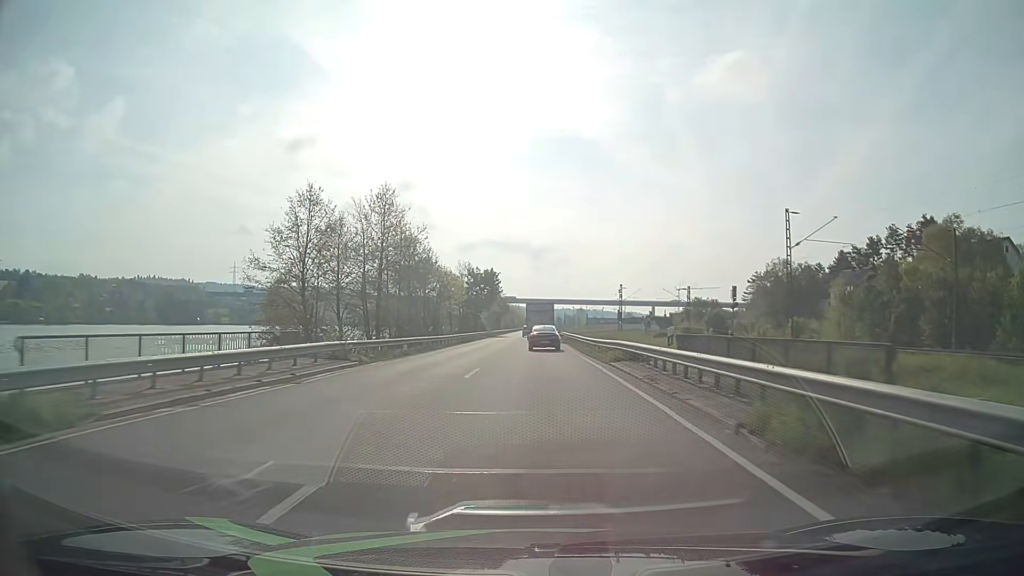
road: primary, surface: asphalt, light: Day
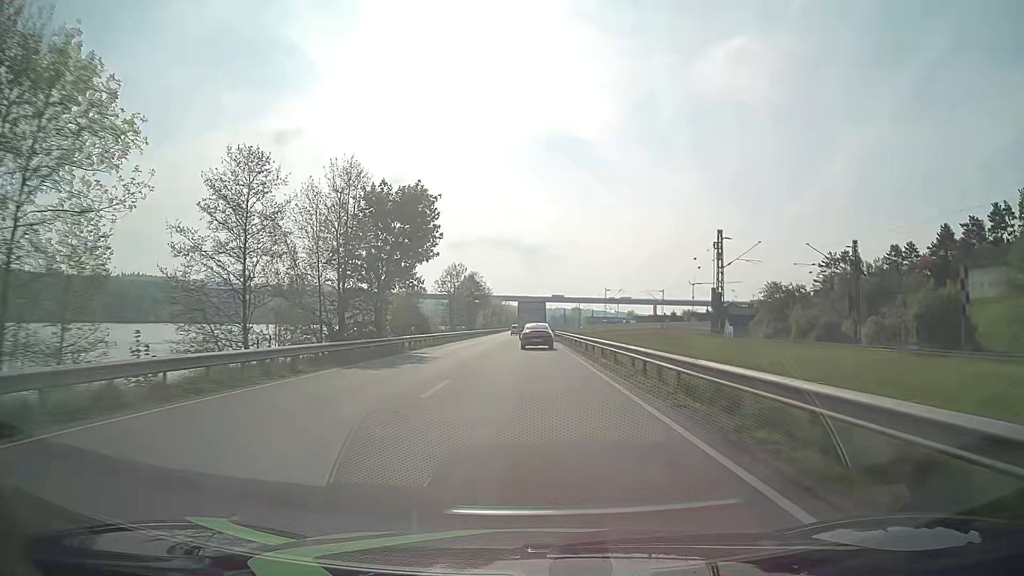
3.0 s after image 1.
(+0.6, +65.6) m; +1°
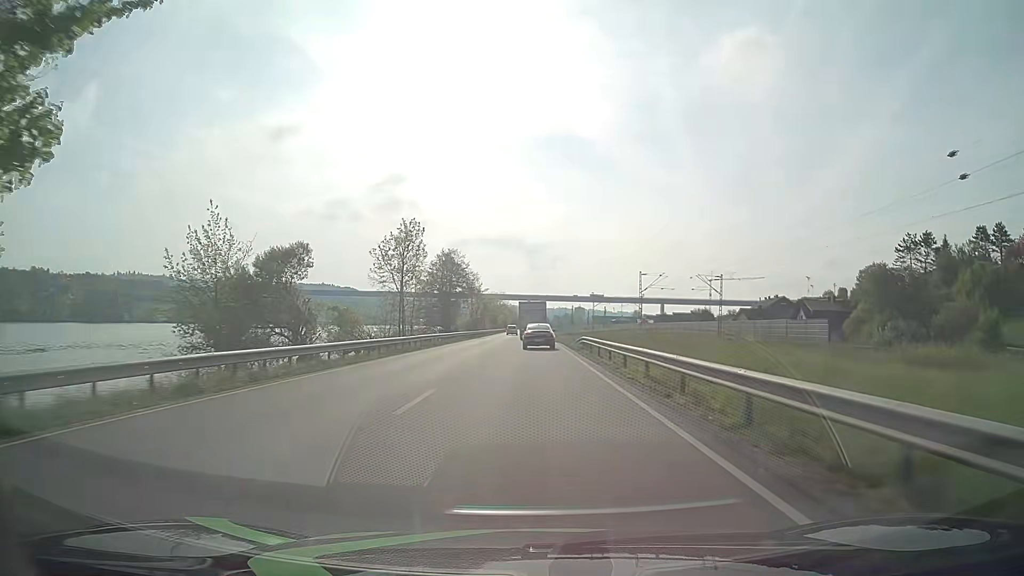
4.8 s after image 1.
(-0.2, +38.7) m; 0°
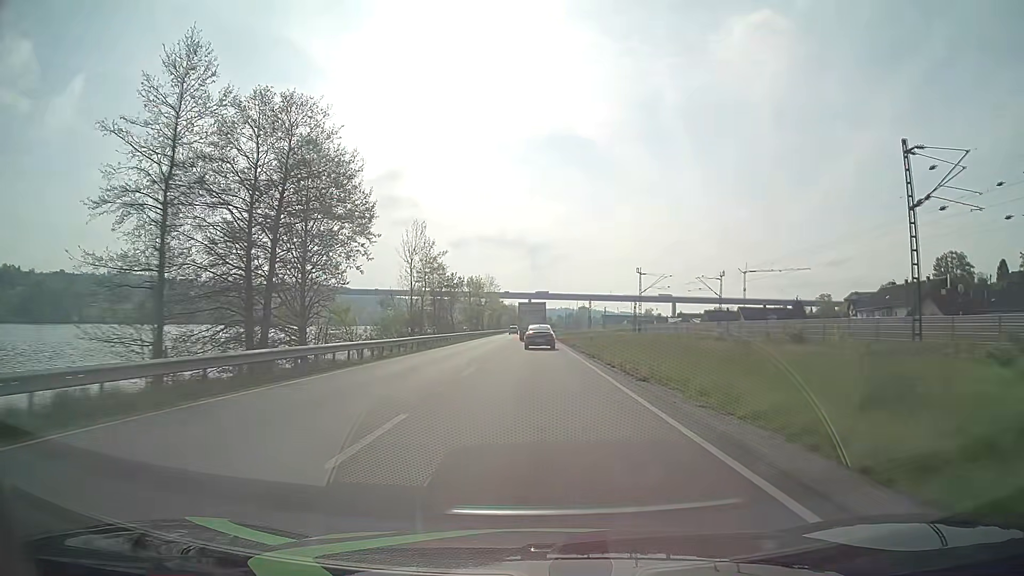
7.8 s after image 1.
(-0.1, +64.4) m; 0°
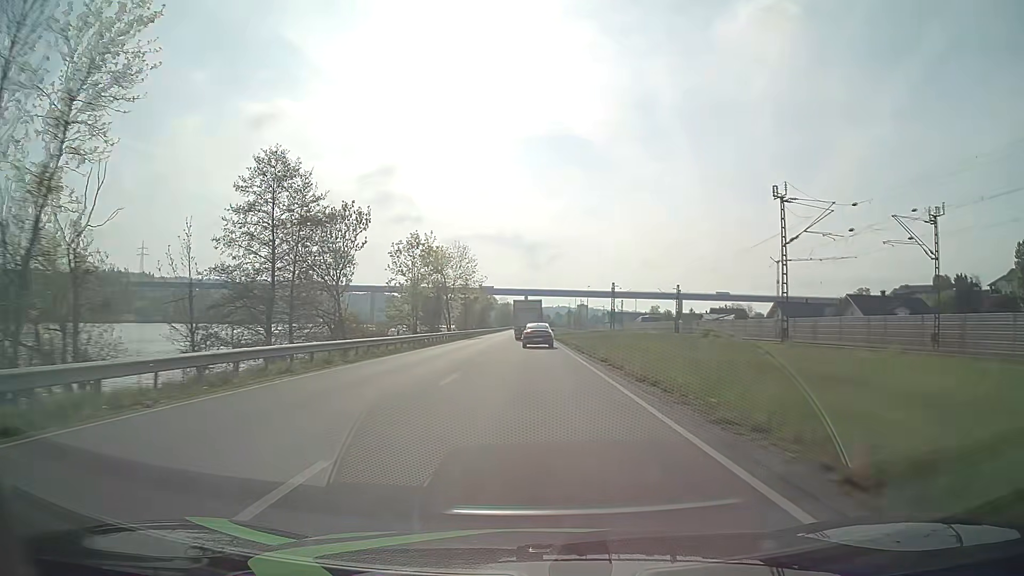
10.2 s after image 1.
(+0.1, +52.1) m; 0°
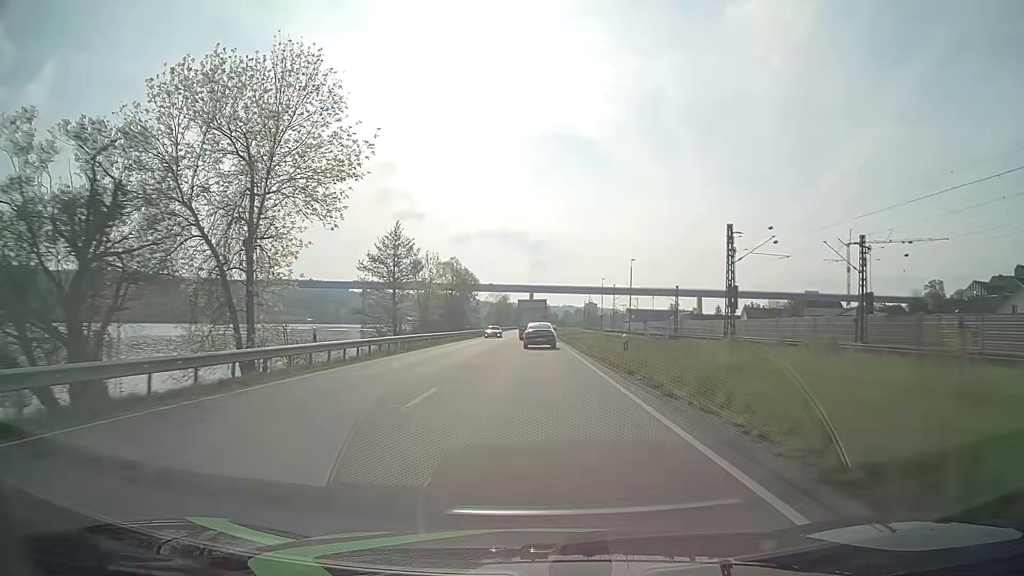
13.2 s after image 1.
(-0.2, +64.5) m; 0°
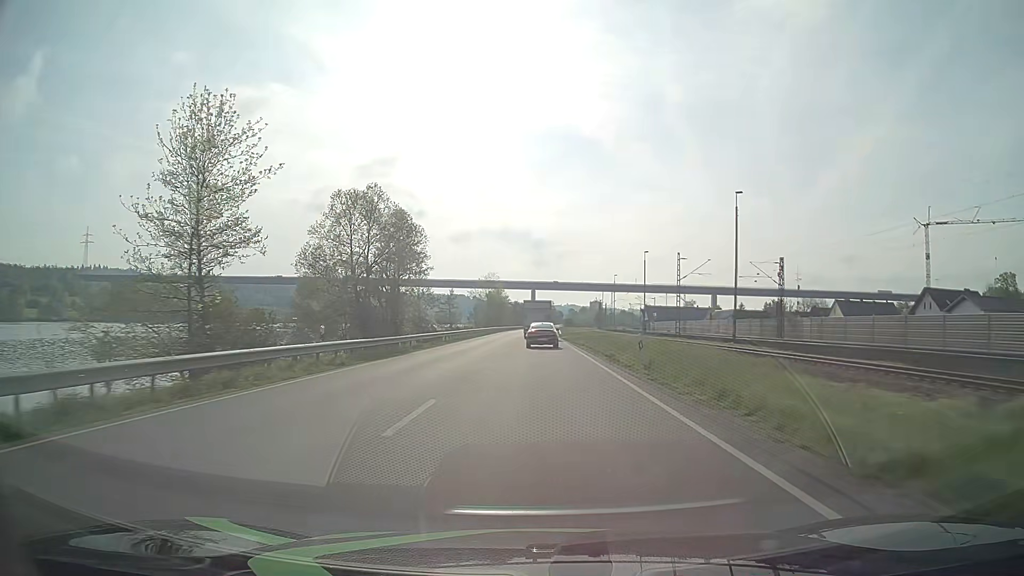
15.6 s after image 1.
(-0.2, +50.7) m; 0°
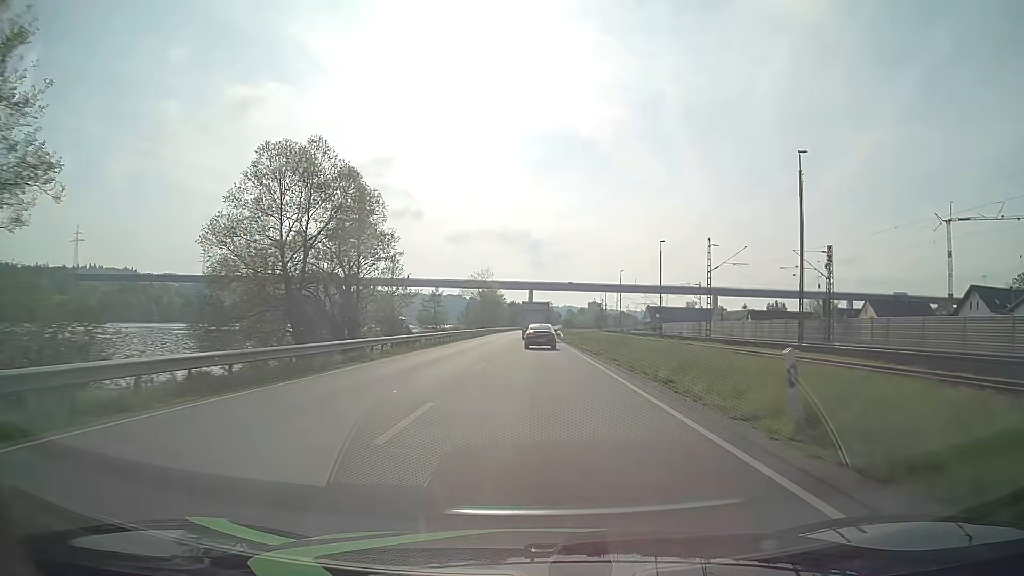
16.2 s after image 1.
(0.0, +12.6) m; 0°
(0, +10) (0, +20) (0, +30) (0, +40) (0, +50) (0, +60) (0, +70) (0, +80) (+1, +90) (+1, +100) m
